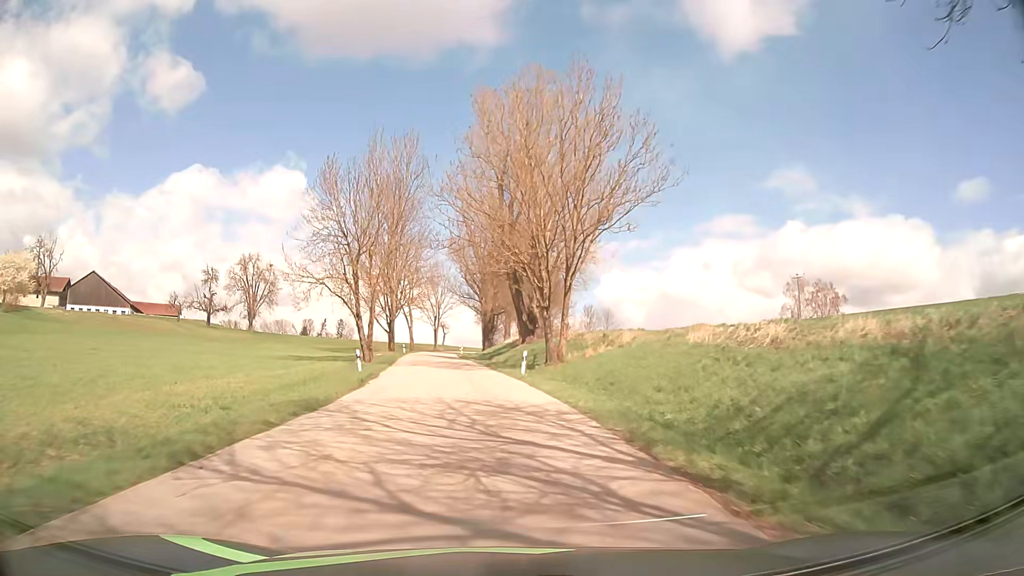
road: tertiary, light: Day
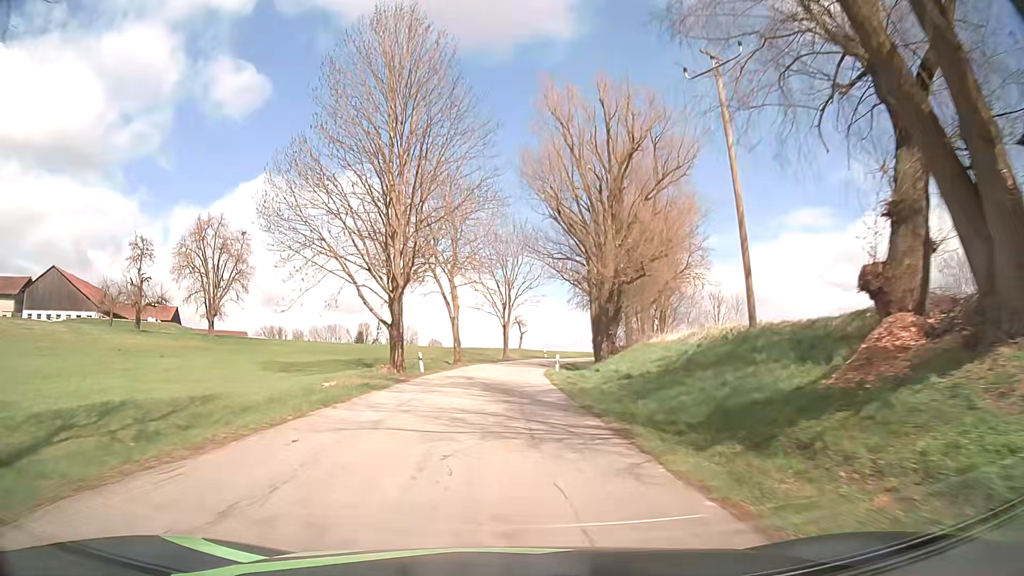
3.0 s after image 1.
(-3.7, +46.1) m; -7°
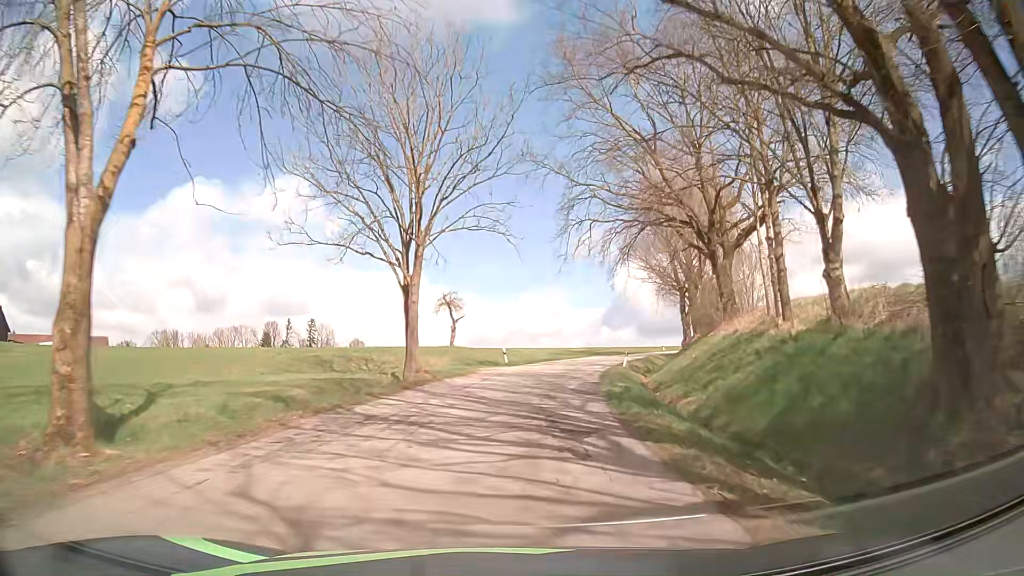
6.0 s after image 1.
(+0.8, +44.1) m; +6°
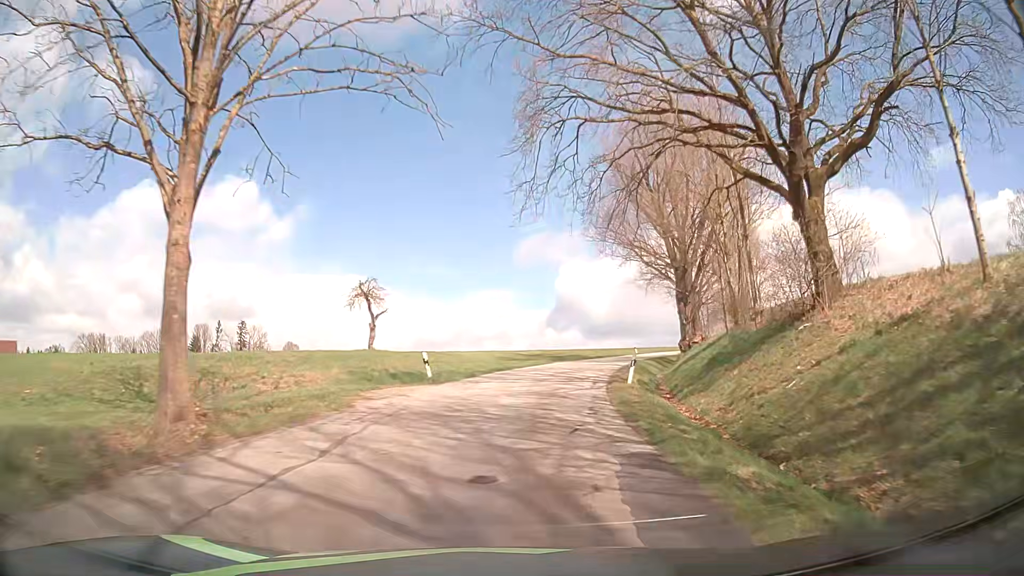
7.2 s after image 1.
(+0.5, +15.9) m; +5°
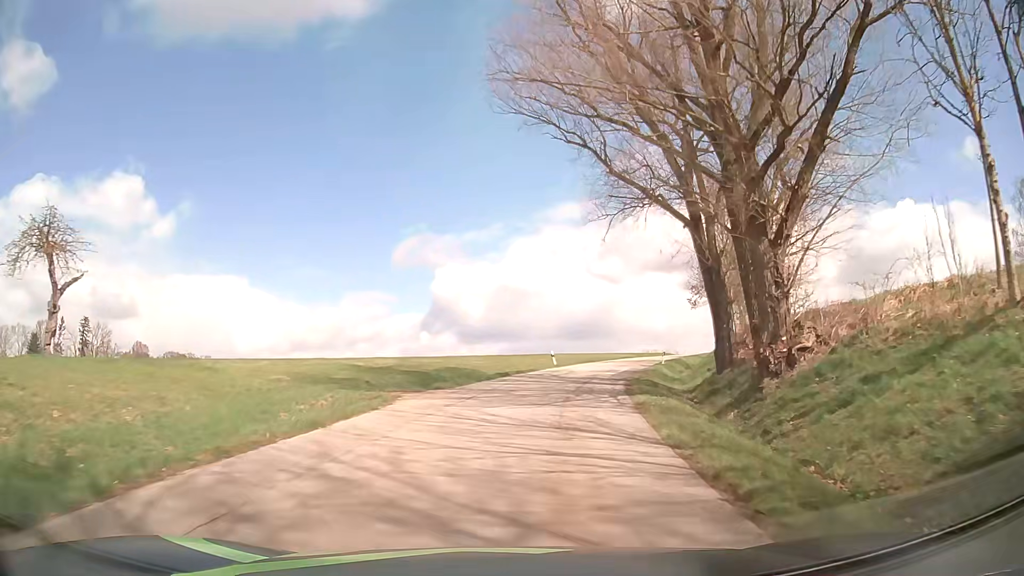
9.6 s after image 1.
(+2.2, +28.6) m; +10°
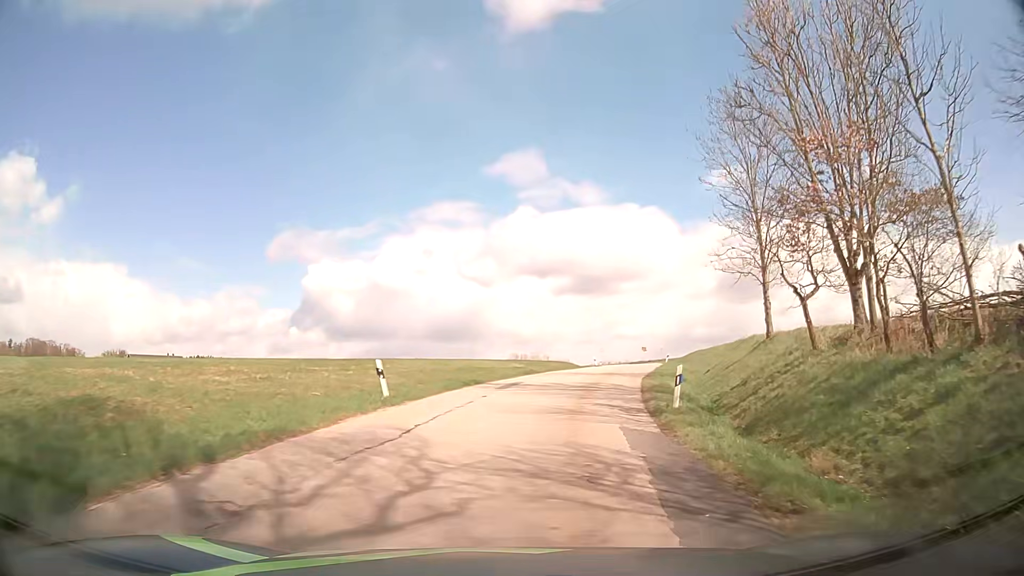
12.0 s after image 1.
(+2.4, +26.0) m; +11°
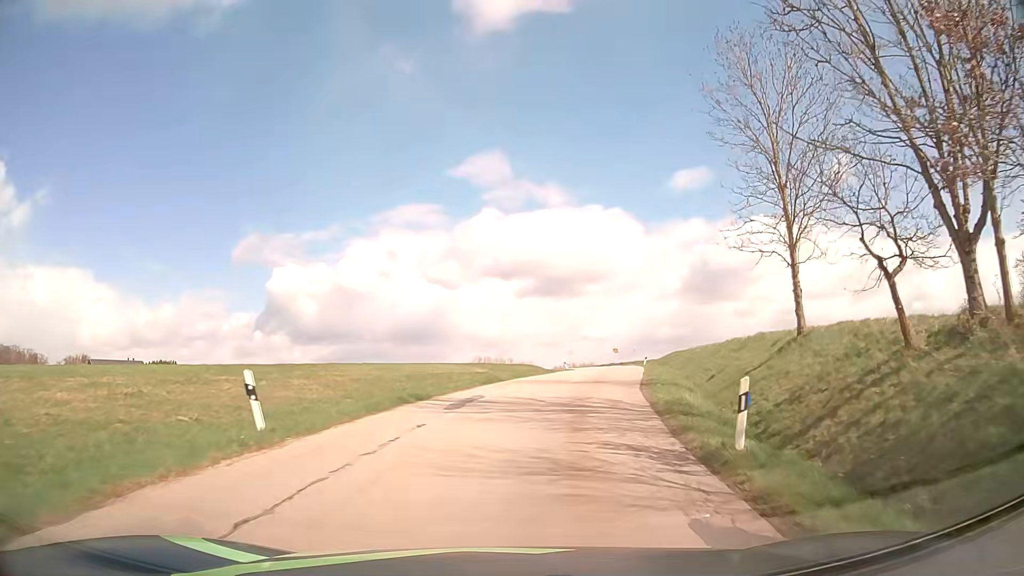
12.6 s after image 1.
(+0.2, +6.5) m; +3°
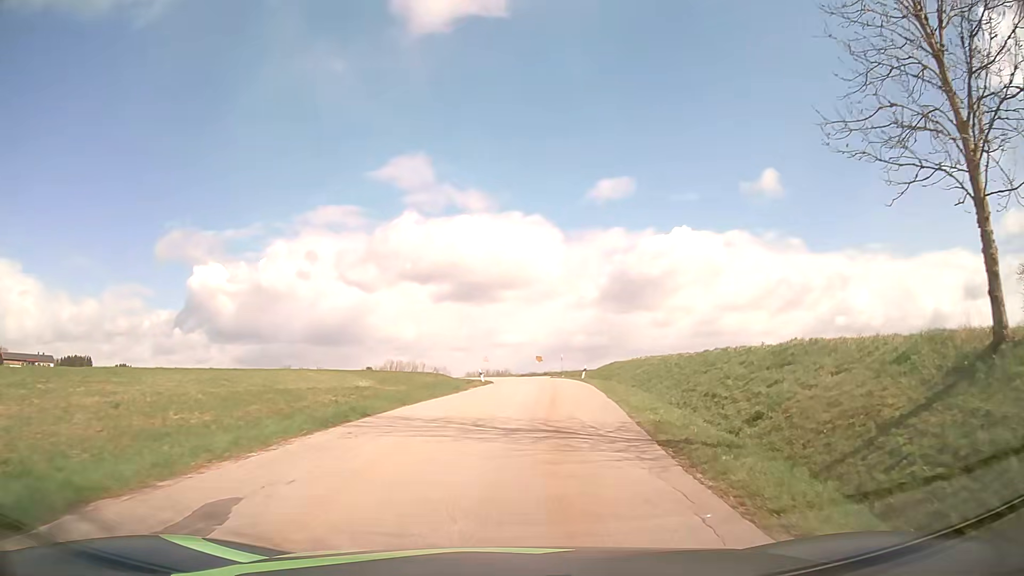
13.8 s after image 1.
(+0.8, +13.0) m; +7°
